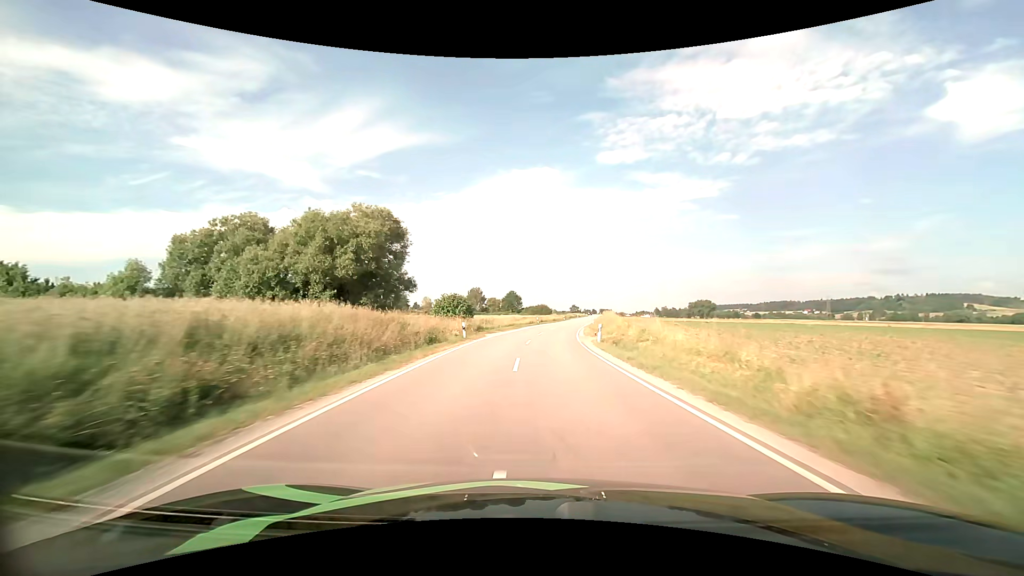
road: secondary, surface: asphalt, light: Day
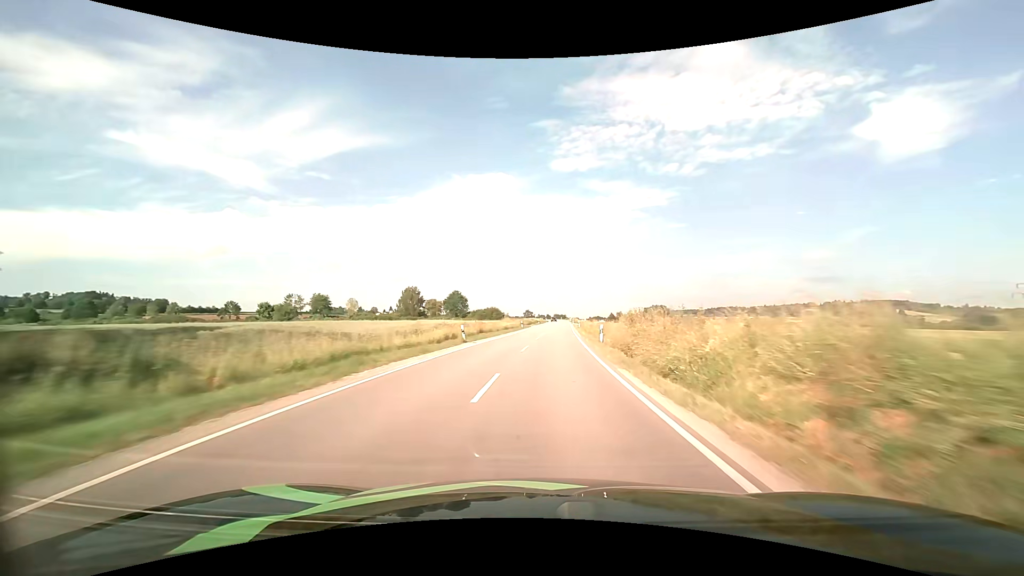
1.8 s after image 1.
(+1.0, +40.6) m; +4°
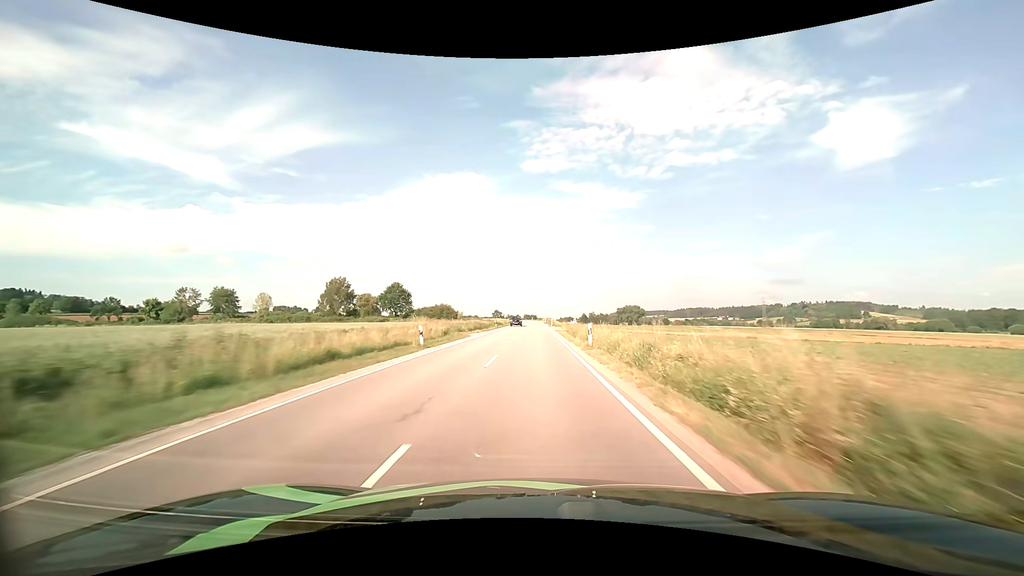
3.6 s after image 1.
(+2.1, +42.7) m; +4°
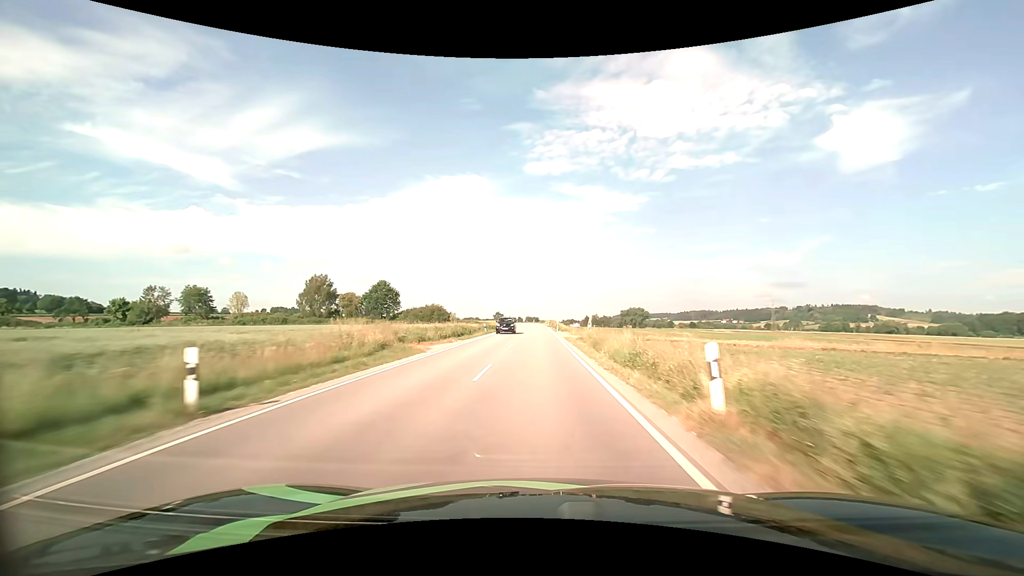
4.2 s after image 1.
(0.0, +14.7) m; 0°
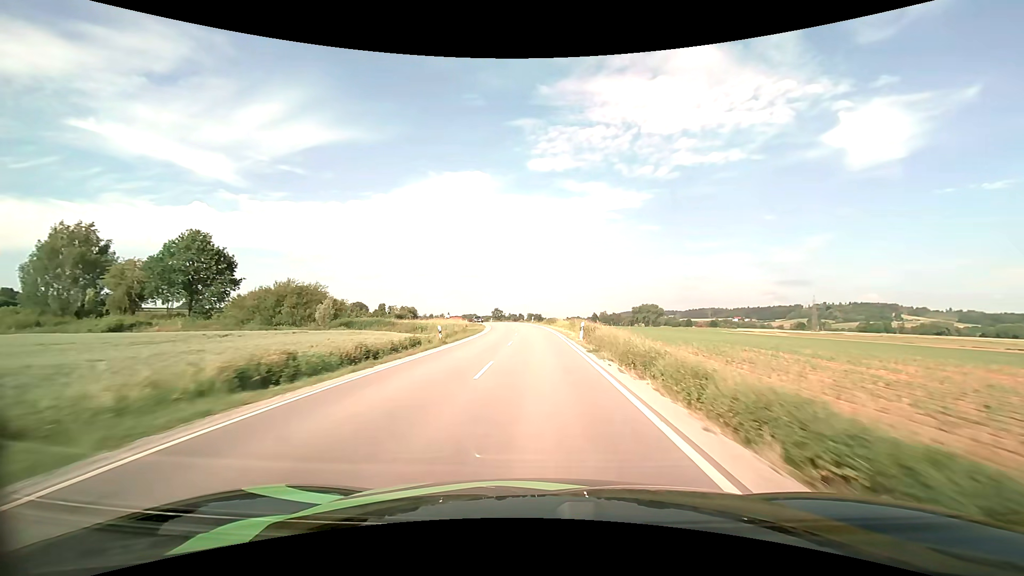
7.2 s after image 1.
(-0.2, +72.3) m; 0°
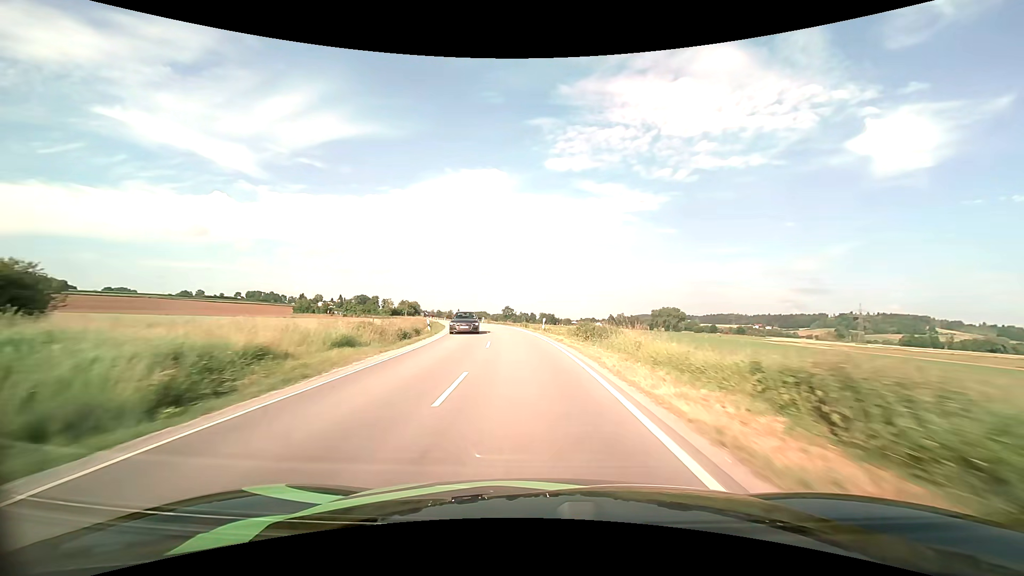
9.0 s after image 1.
(-0.3, +38.9) m; -1°
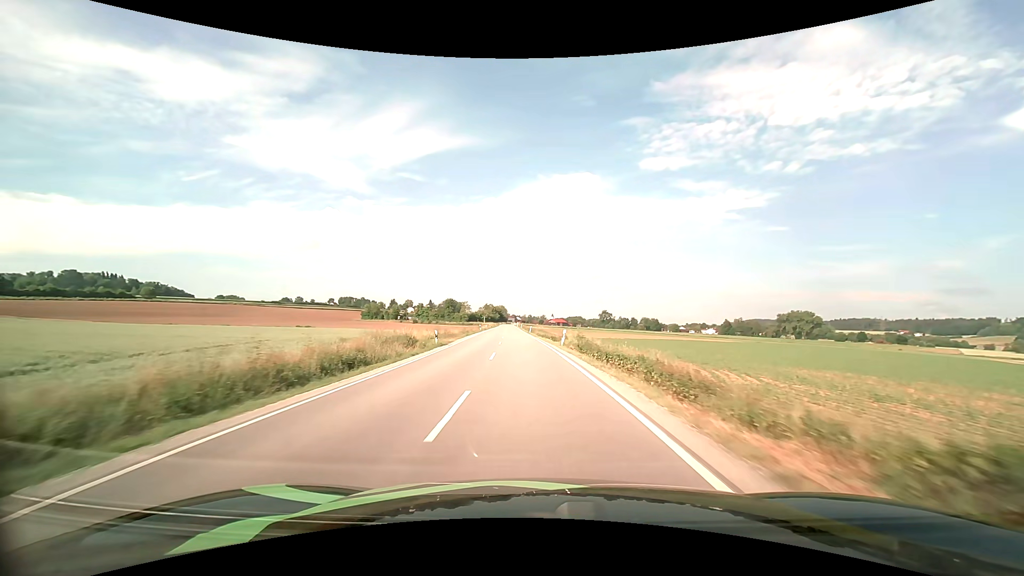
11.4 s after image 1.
(-4.4, +50.1) m; -10°
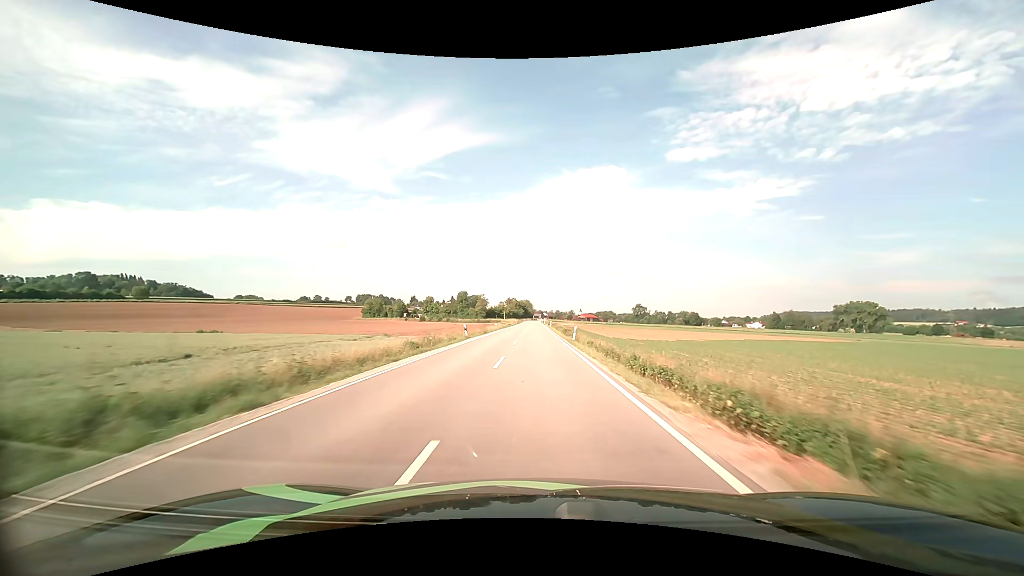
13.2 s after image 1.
(-2.1, +40.4) m; -4°
(0, +10) (0, +20) (0, +30) (0, +40) (0, +50) (-1, +60) (-1, +70) (-1, +80) (-1, +90) (-1, +100) m
